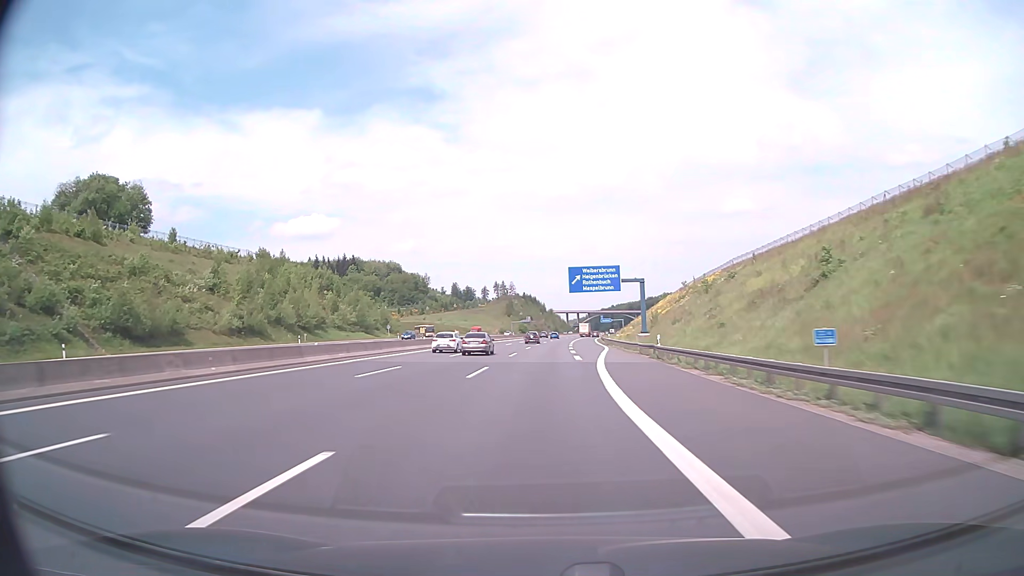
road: motorway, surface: asphalt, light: Day
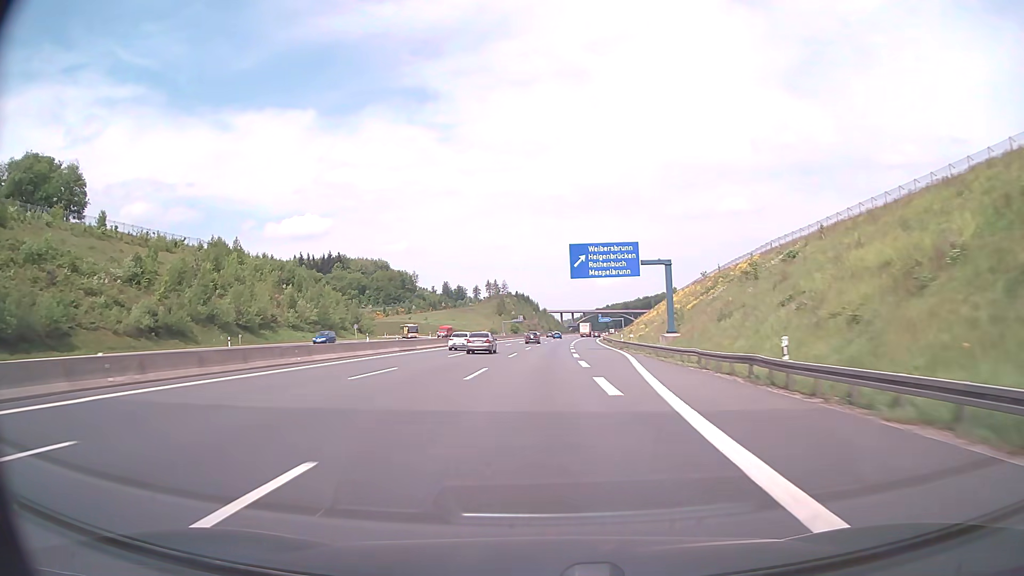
(+0.1, +19.9) m; +1°
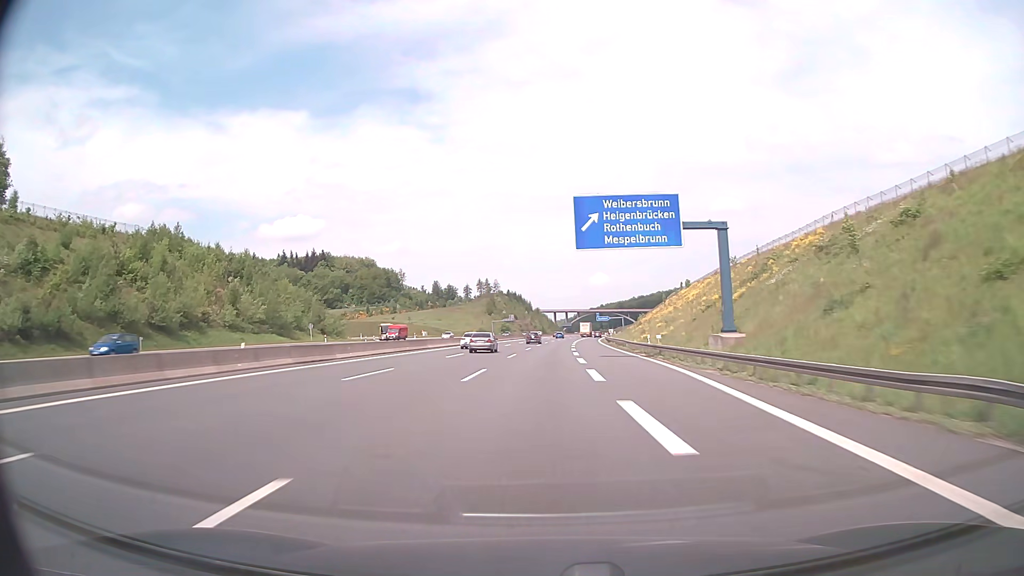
(+0.1, +20.0) m; +1°
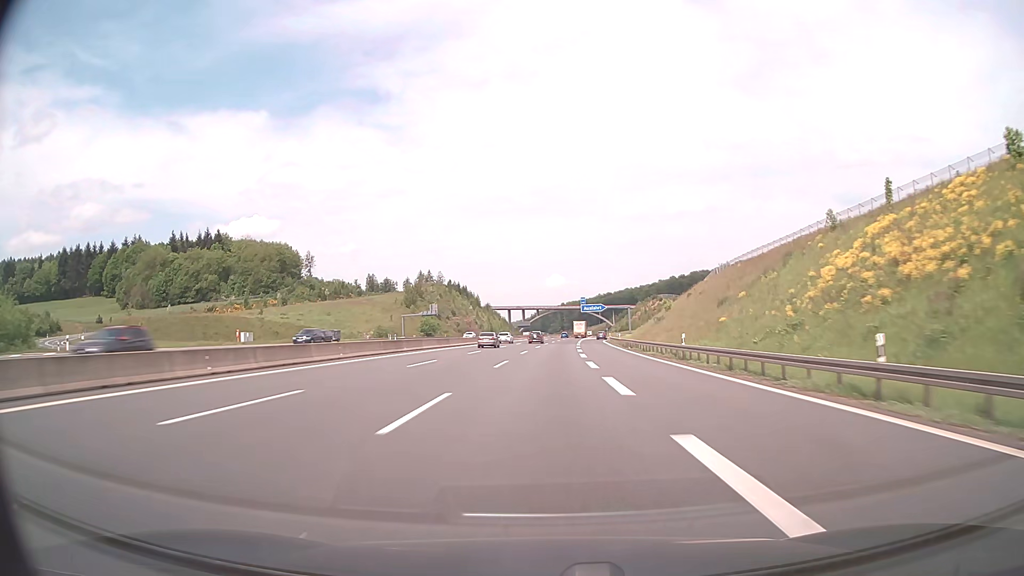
(+2.7, +99.8) m; +4°
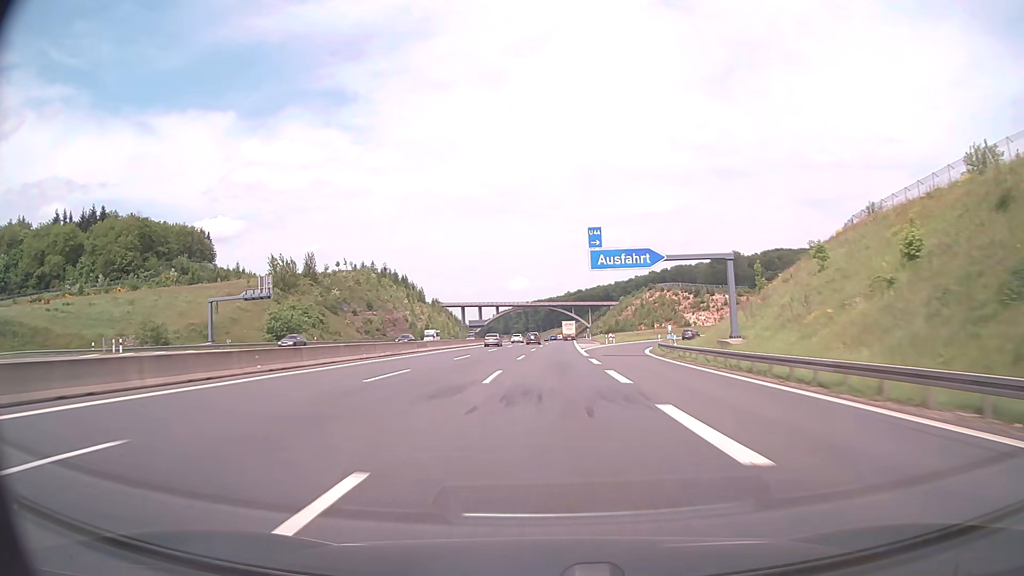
(+1.9, +80.0) m; +3°
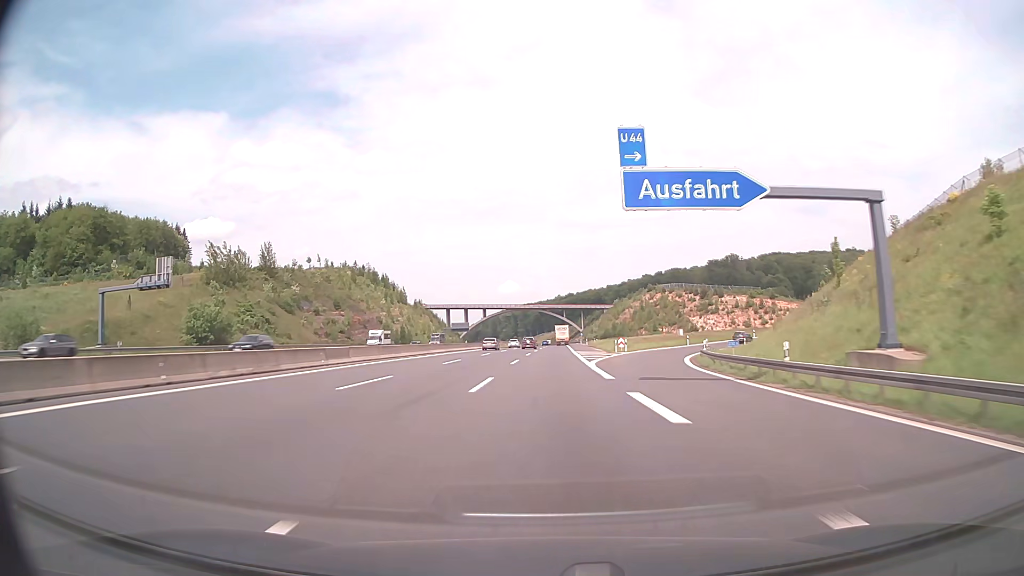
(+0.2, +20.0) m; +1°
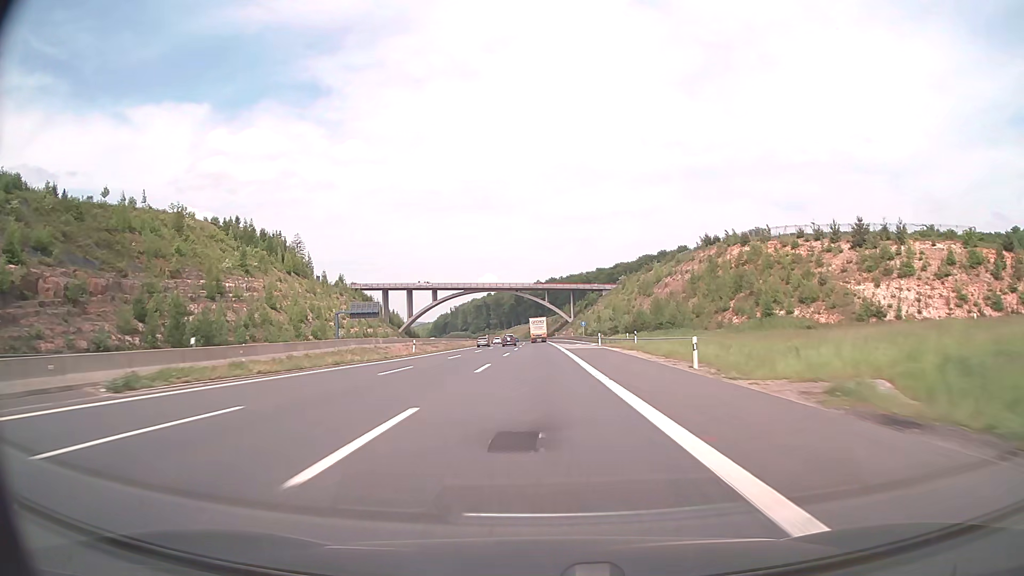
(+2.2, +100.5) m; +2°
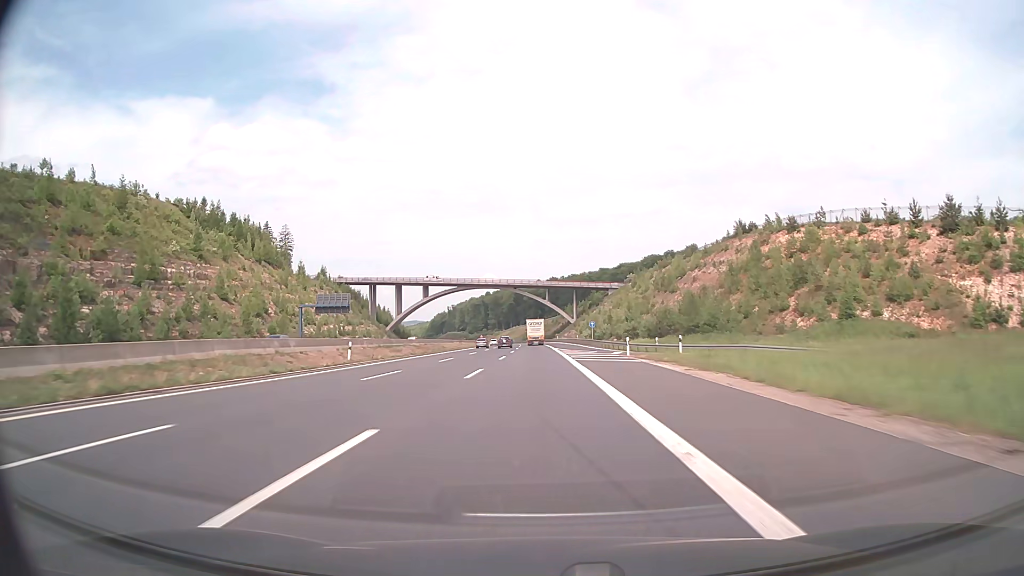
(0.0, +20.2) m; 0°
(0, +10) (0, +20) (0, +30) (0, +40) (0, +50) (0, +60) (0, +70) (-1, +80) (-1, +90) (-1, +100) m
